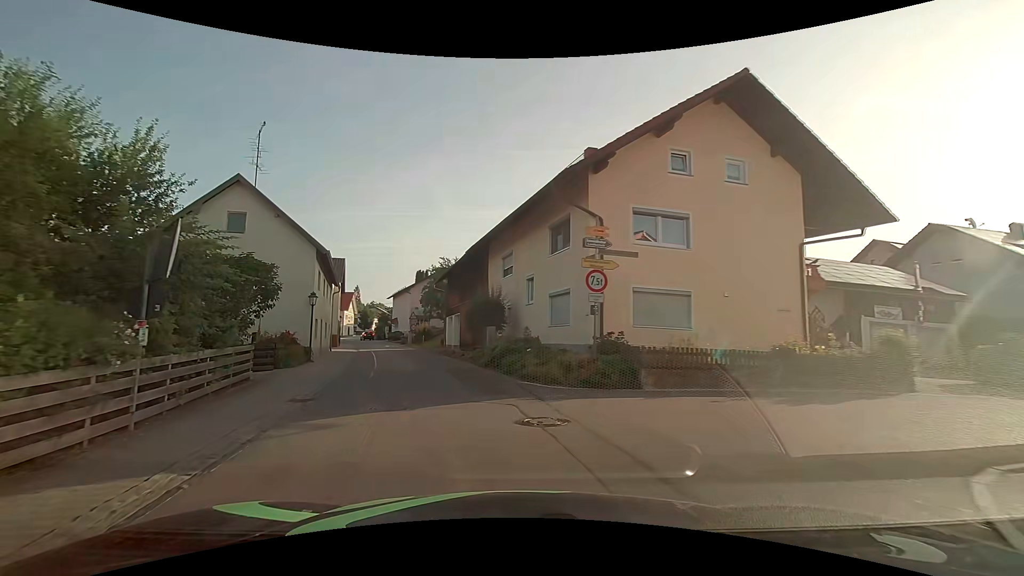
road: tertiary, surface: asphalt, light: Day
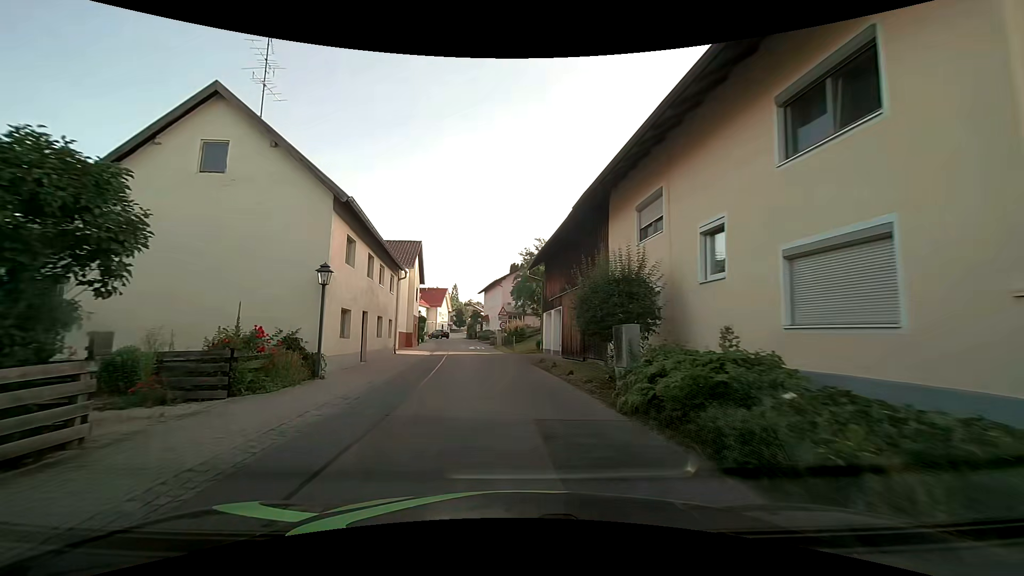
(-1.0, +9.7) m; -12°
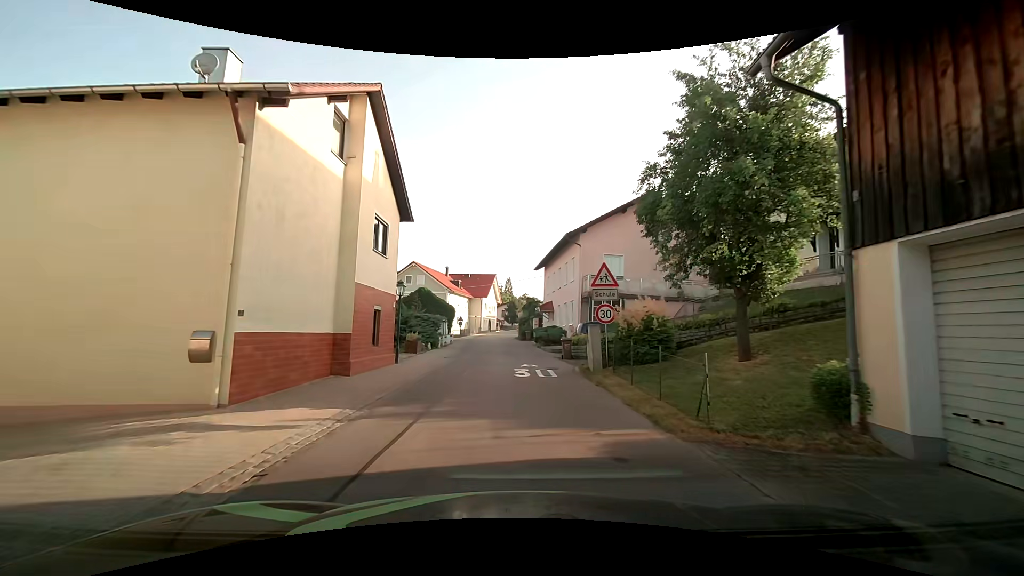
(-1.6, +24.8) m; -6°
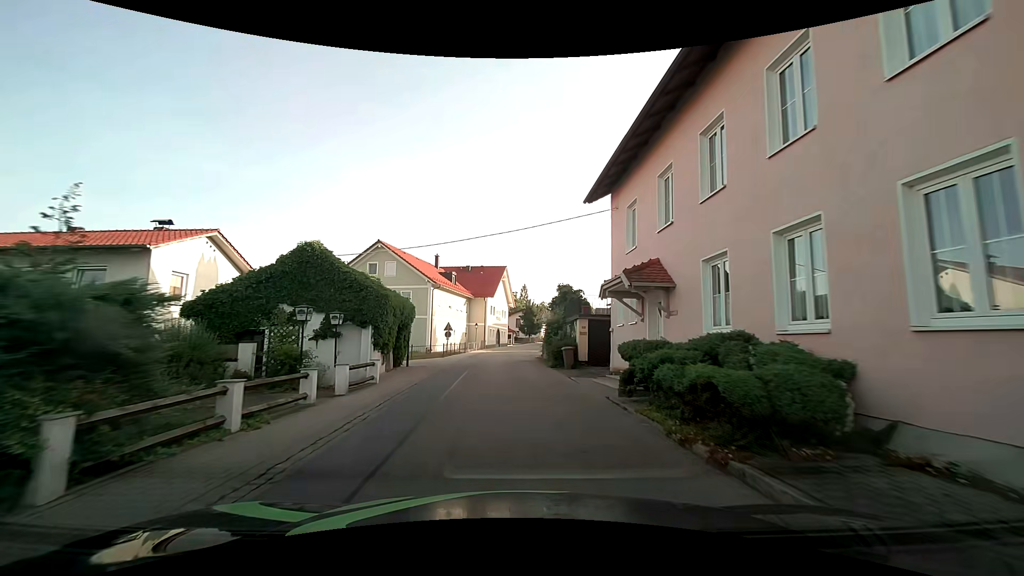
(-0.4, +25.9) m; -3°
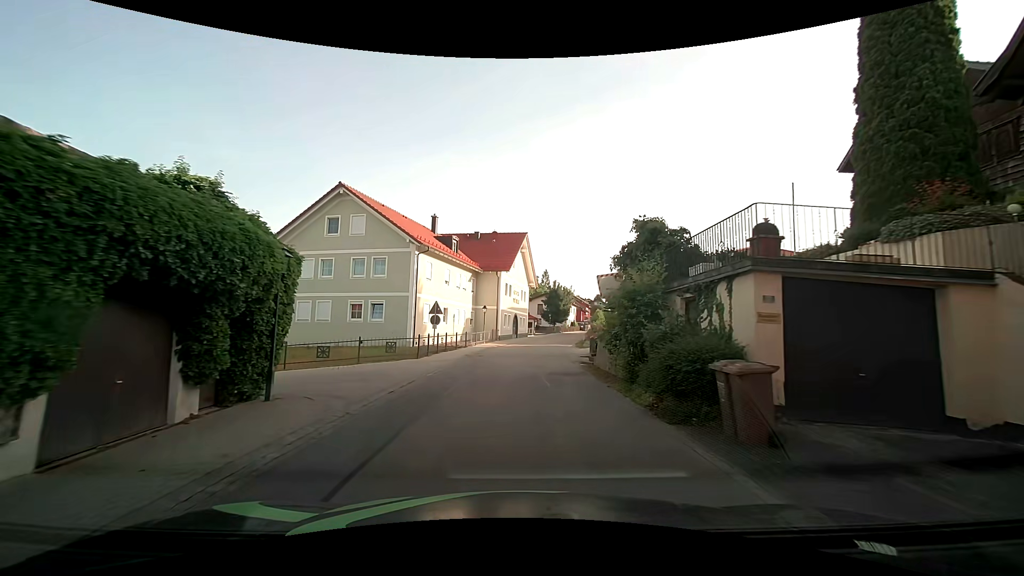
(-0.1, +15.8) m; -2°
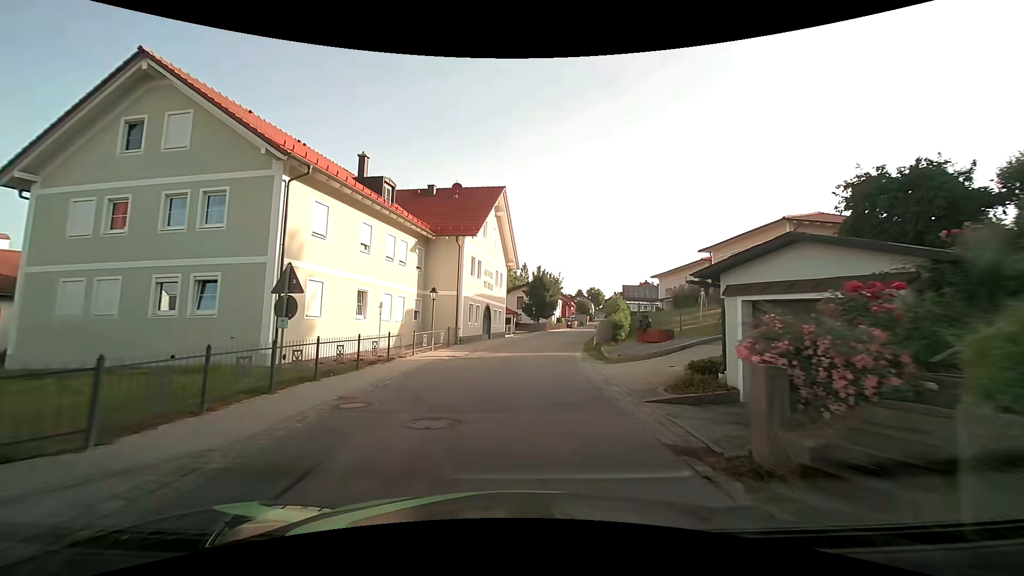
(+0.3, +15.8) m; +2°
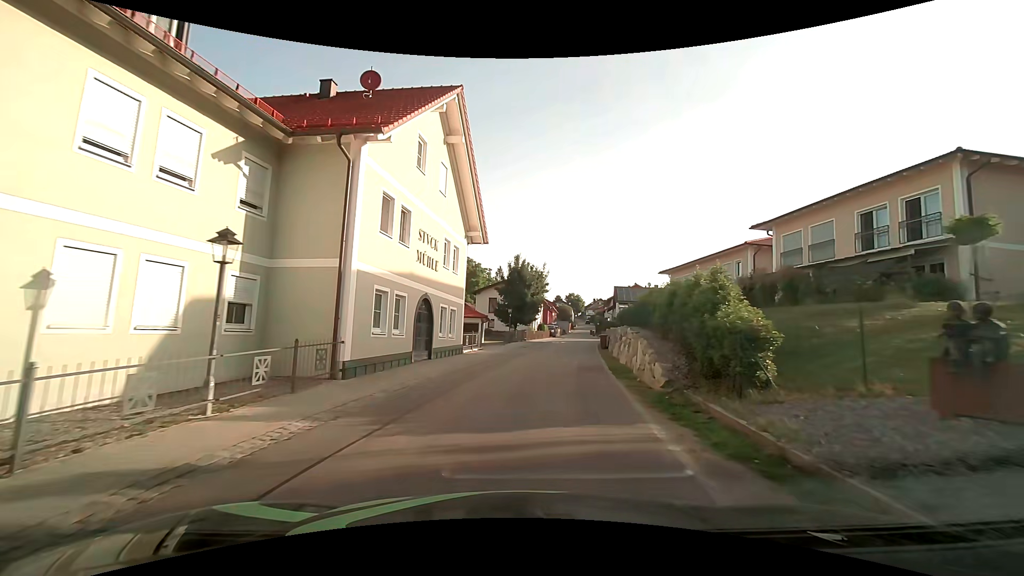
(+0.5, +15.5) m; +3°
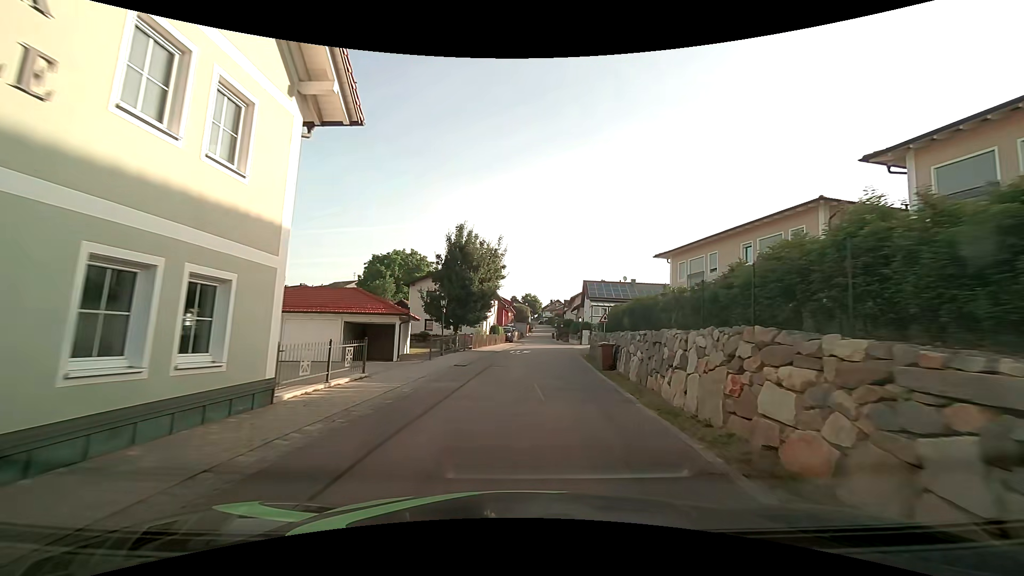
(+0.7, +15.0) m; +6°
(0, +10) (+1, +20) (+1, +30) (+2, +40) (+2, +50) (+3, +60) (+3, +70) (+3, +80) (+4, +90) (+5, +100) m
